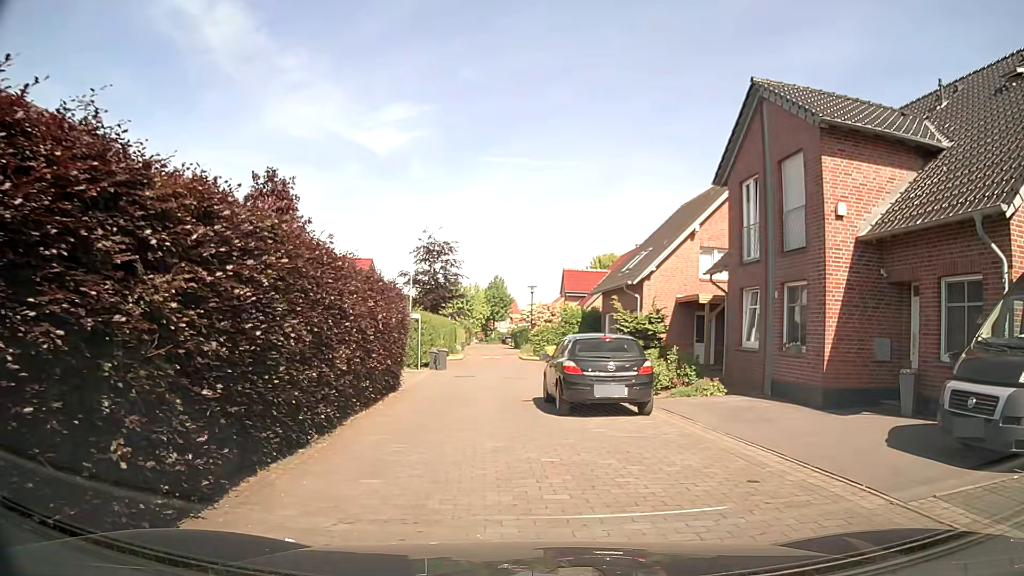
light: Day
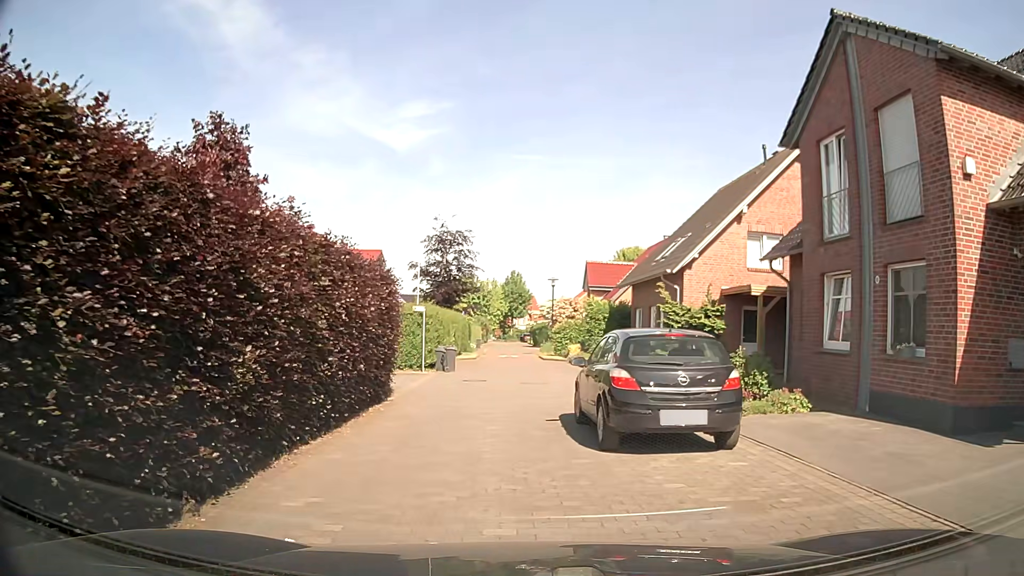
(0.0, +4.0) m; -2°
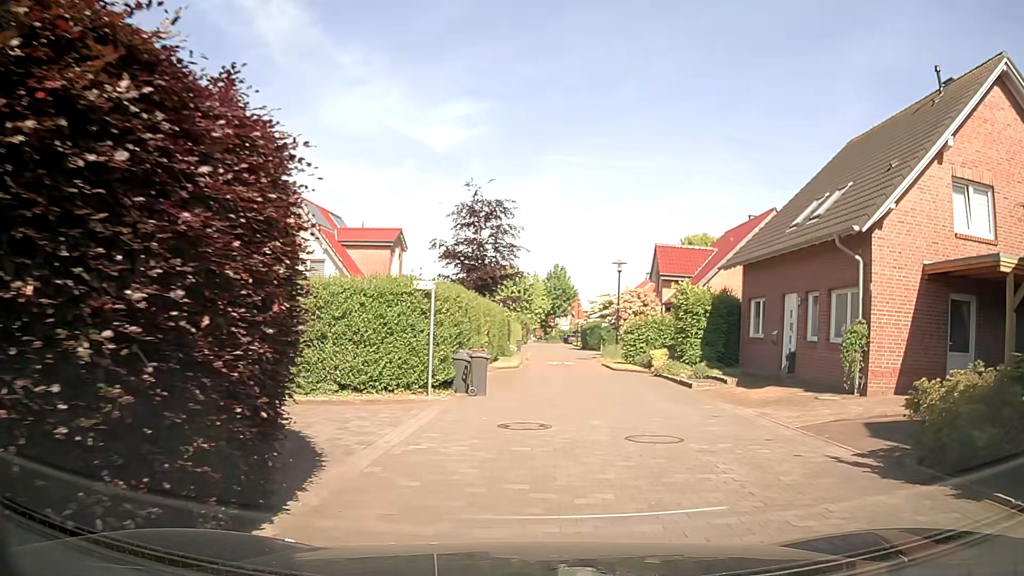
(-0.9, +10.7) m; -4°
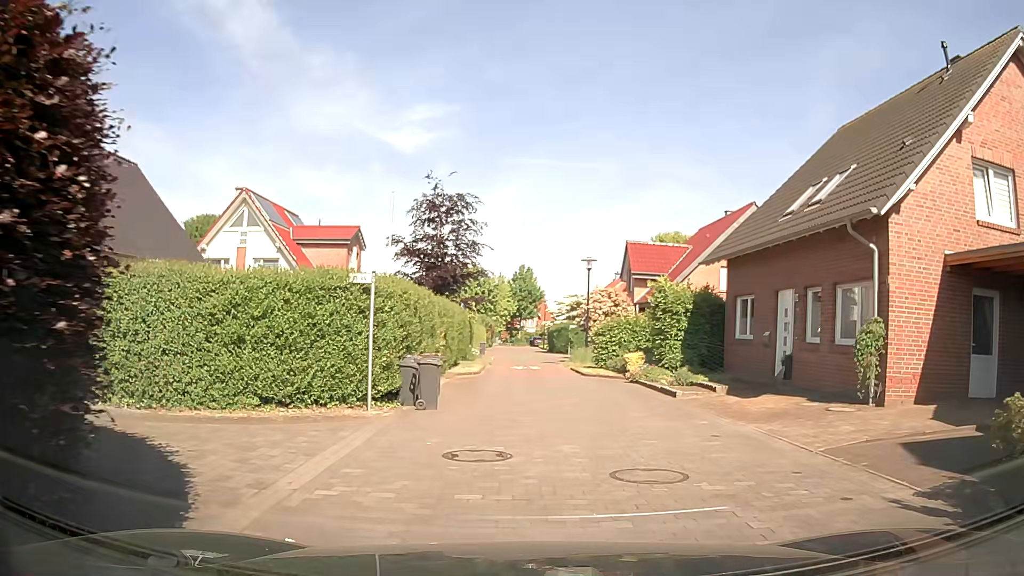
(+0.1, +2.3) m; +5°
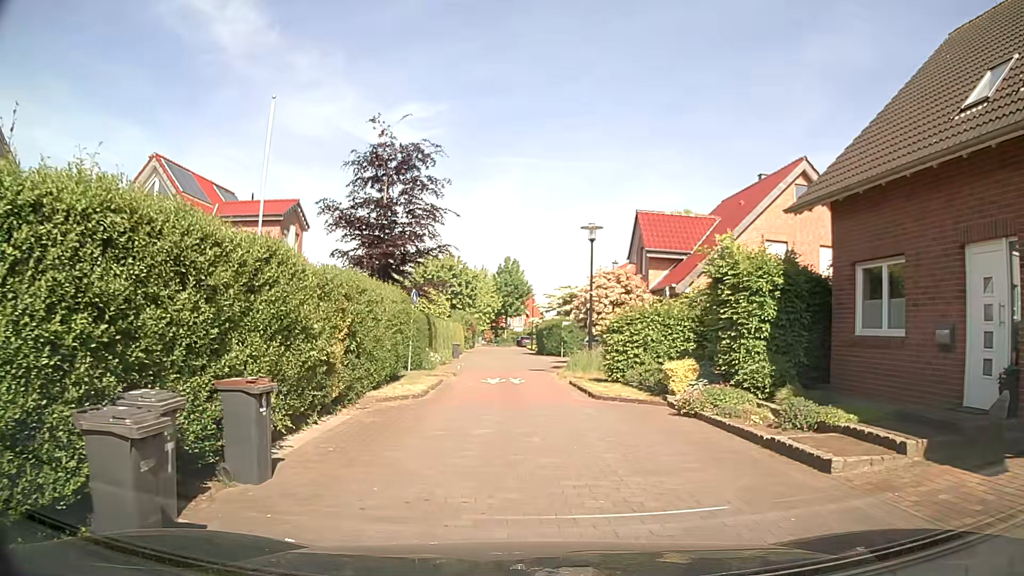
(+0.1, +9.3) m; 0°
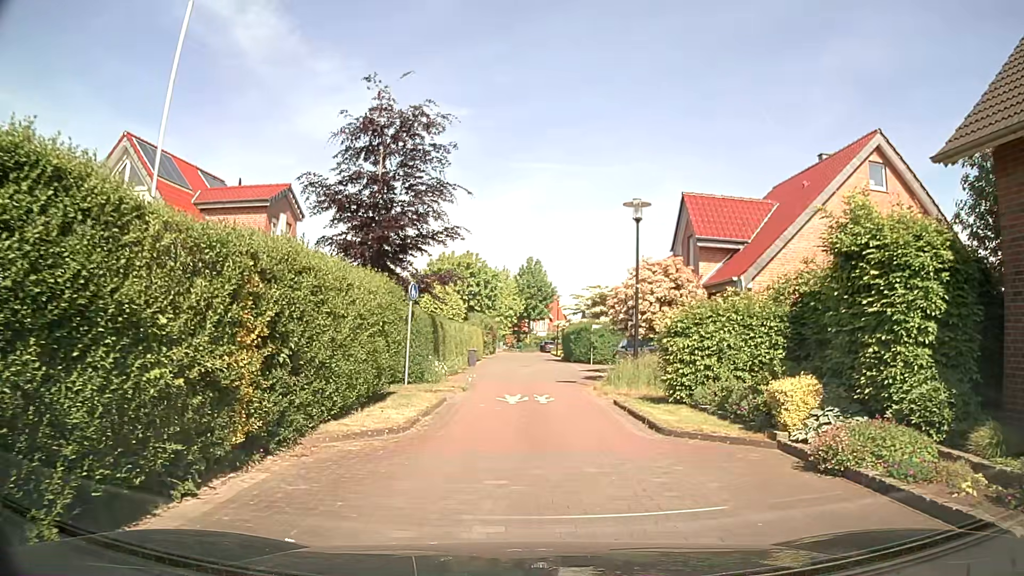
(-0.1, +4.8) m; -2°
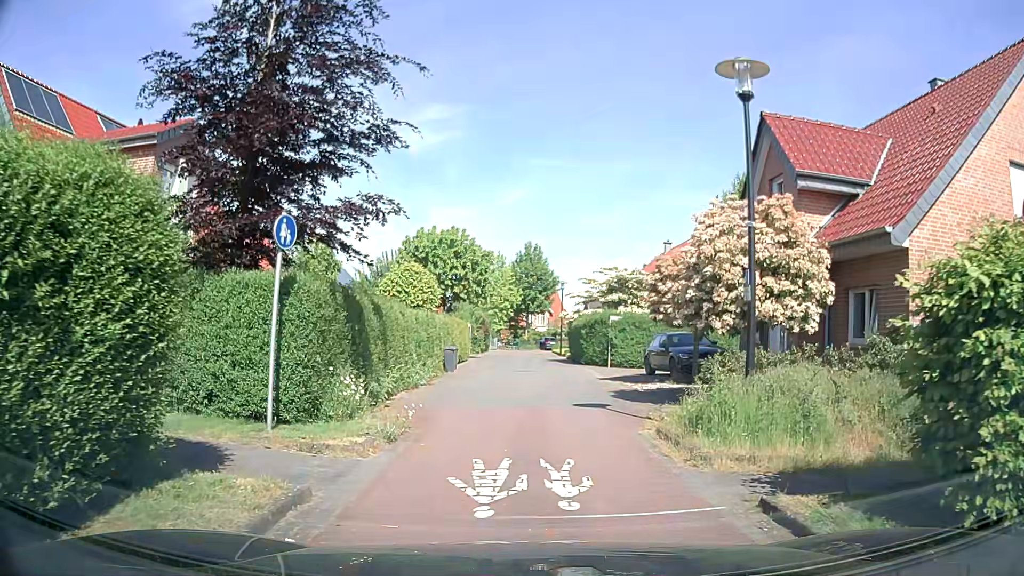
(0.0, +9.4) m; 0°
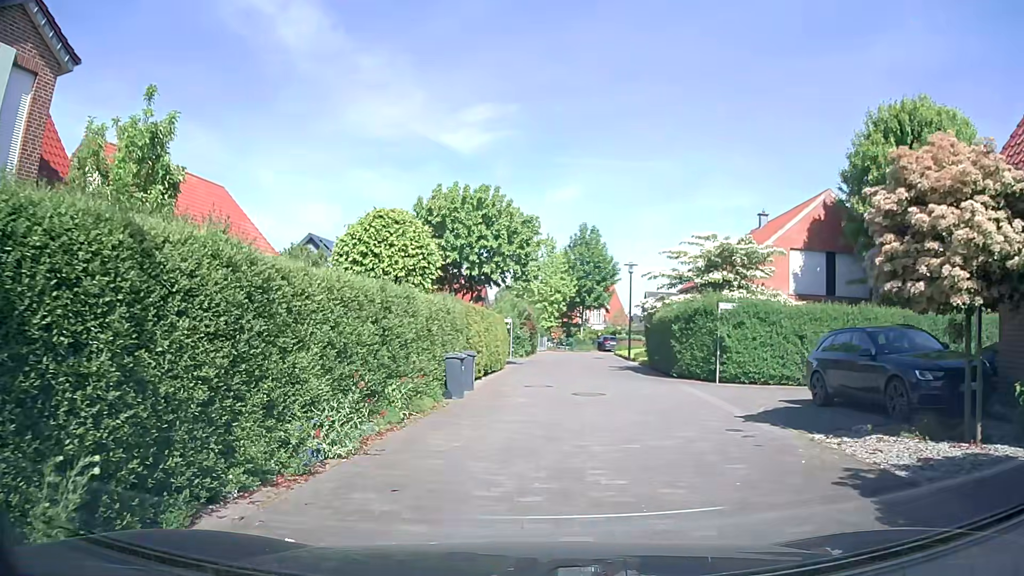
(-0.2, +11.3) m; -5°
